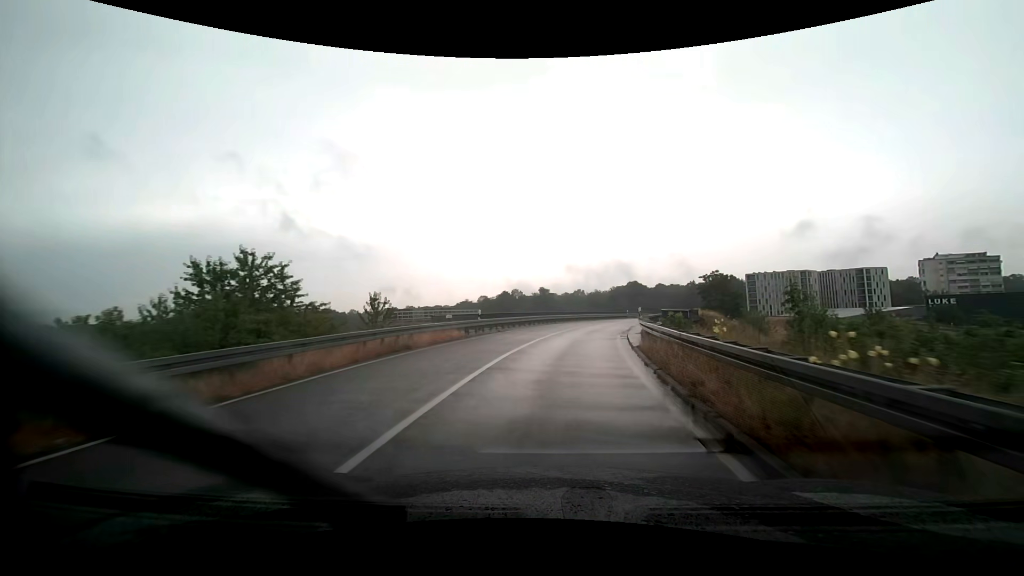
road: trunk_link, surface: asphalt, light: Day
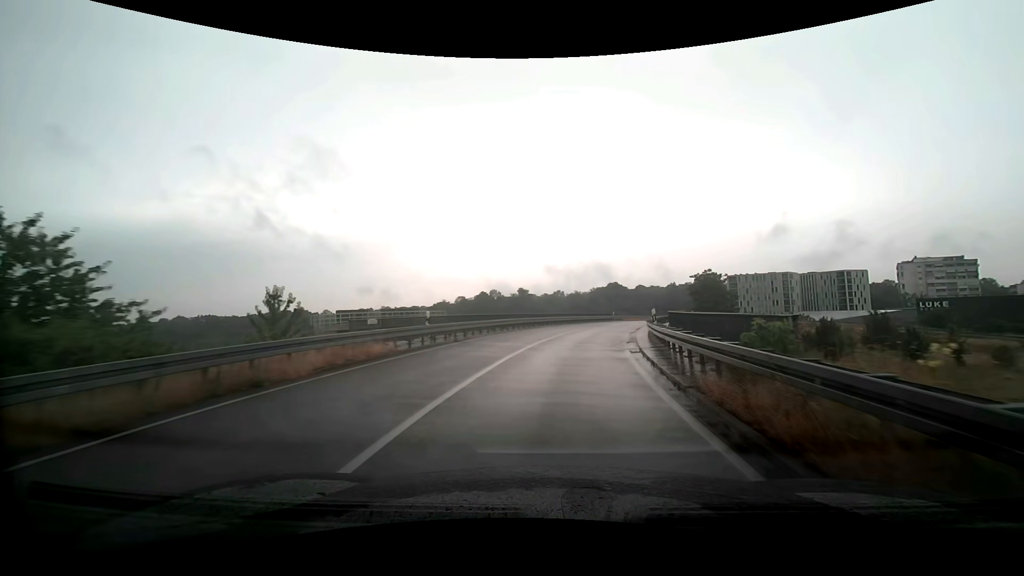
(+0.2, +8.0) m; +3°
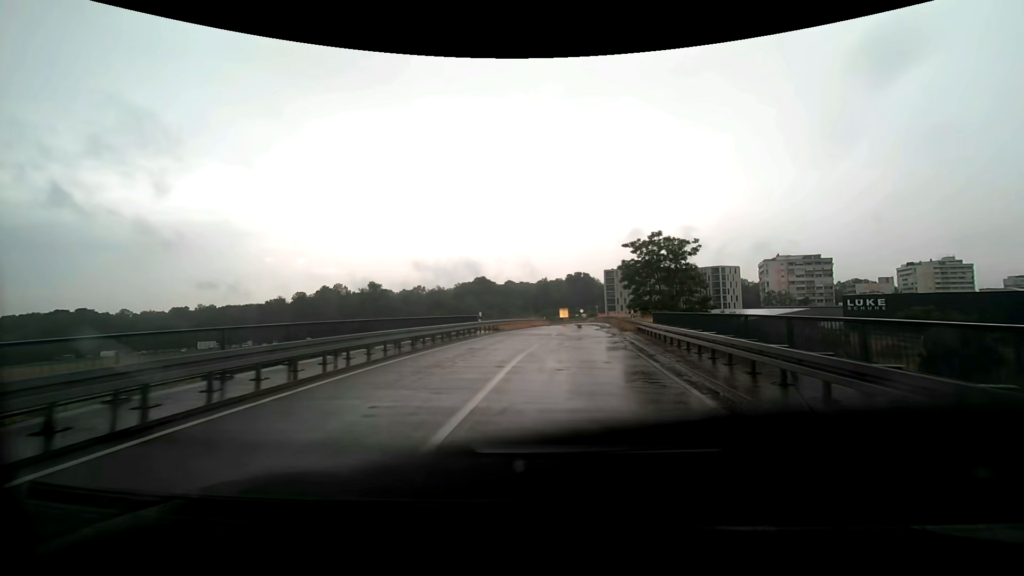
(+5.0, +41.0) m; +15°
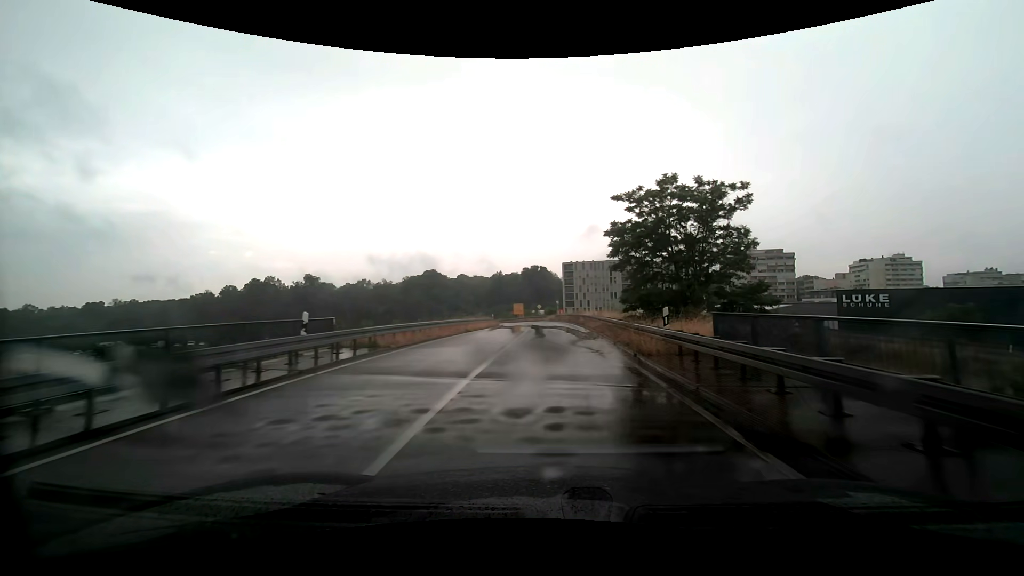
(+0.9, +17.4) m; +5°
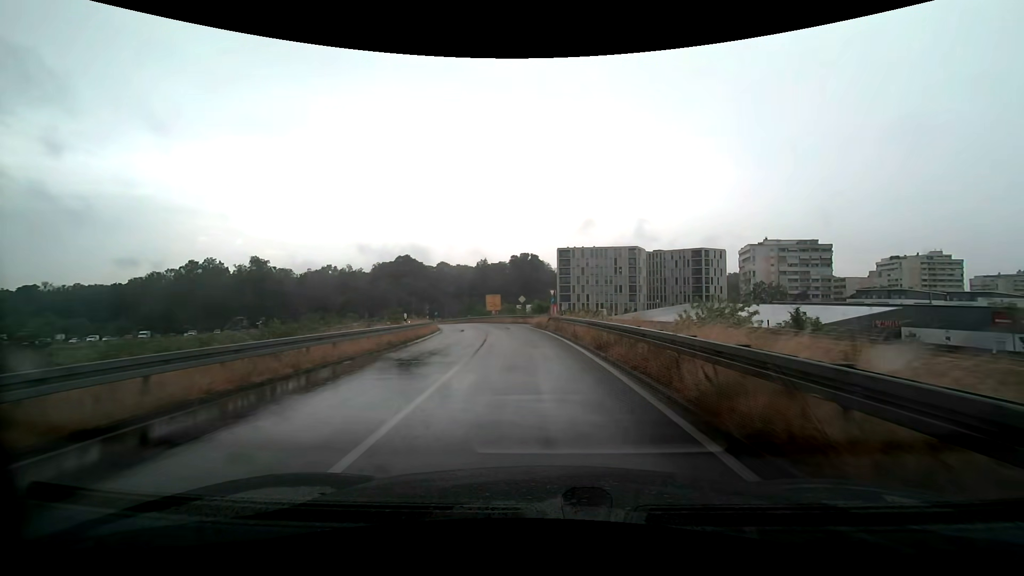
(+0.9, +34.0) m; +2°
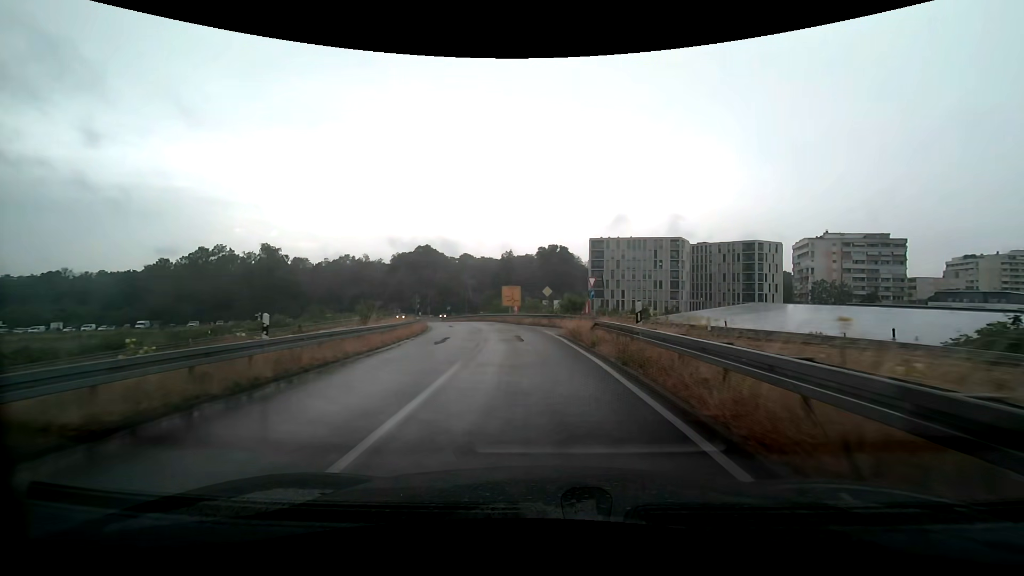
(-0.3, +15.3) m; -3°
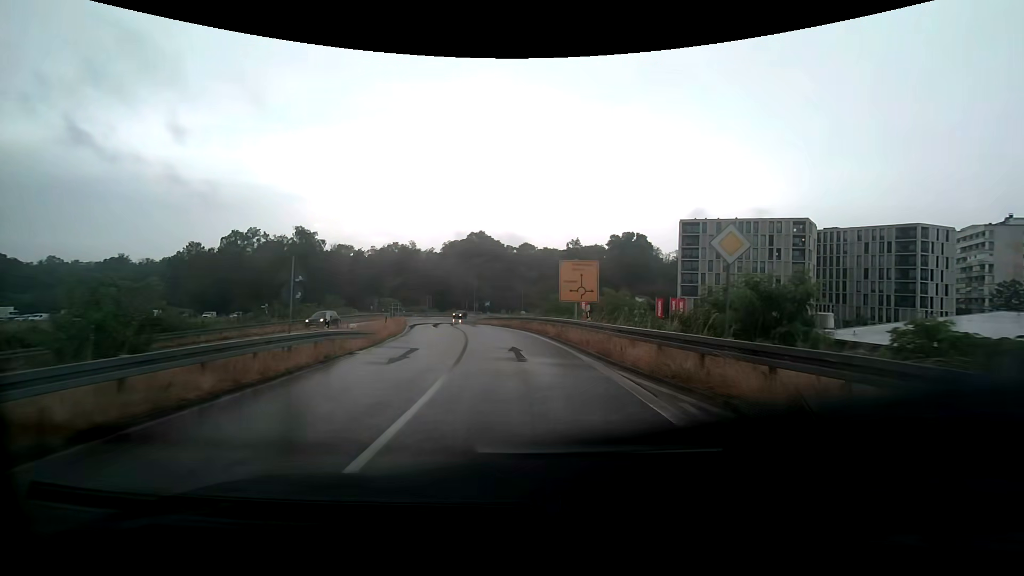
(-1.7, +28.1) m; -7°
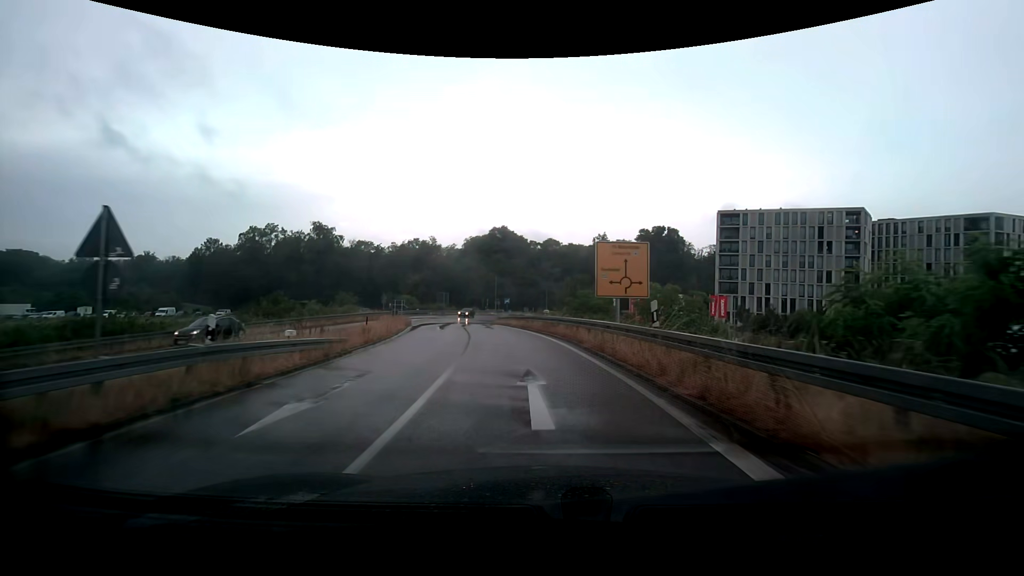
(-0.1, +6.8) m; -2°
(0, +10) (-1, +20) (-3, +30) (-5, +40) (-7, +49) (-9, +59) (-9, +69) (-9, +79) (-5, +89) (+1, +96) m
